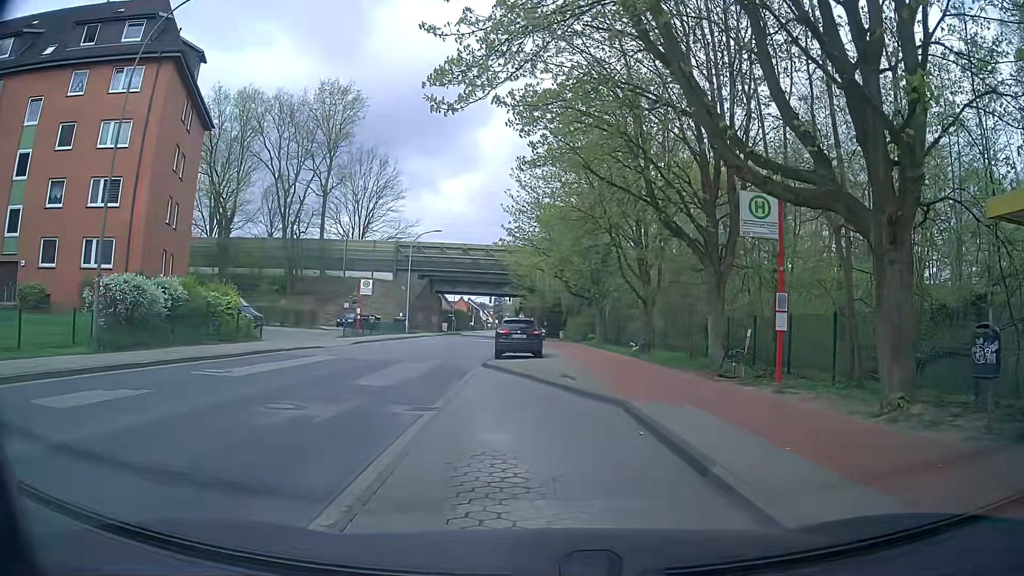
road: secondary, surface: asphalt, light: Day
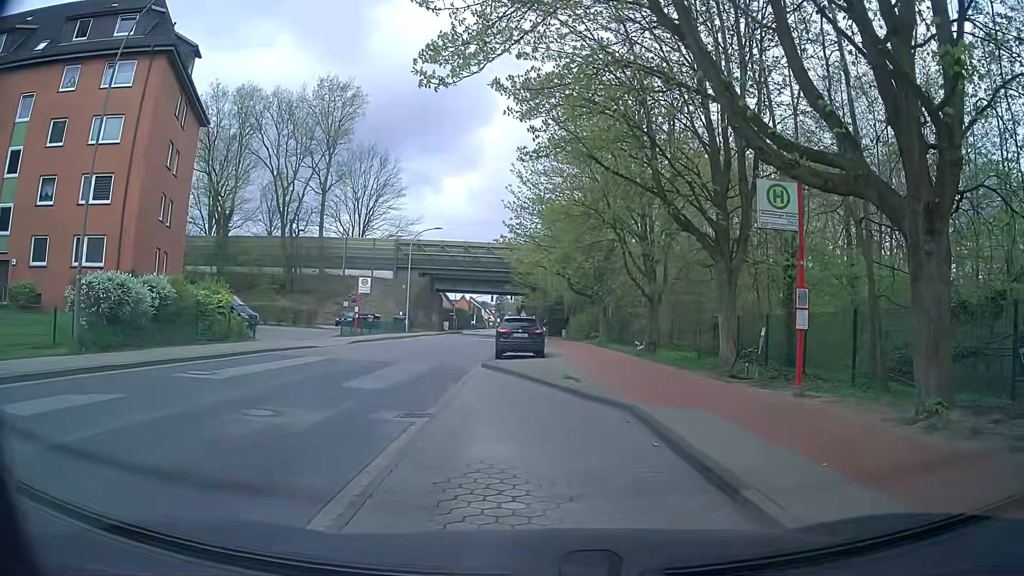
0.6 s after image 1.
(0.0, +0.8) m; +1°
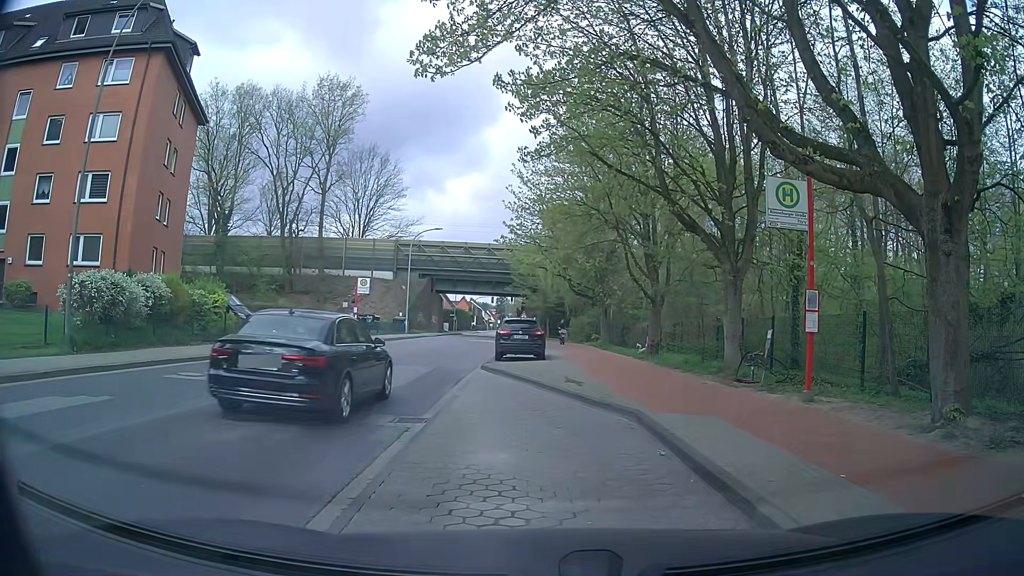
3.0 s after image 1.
(0.0, +0.4) m; 0°
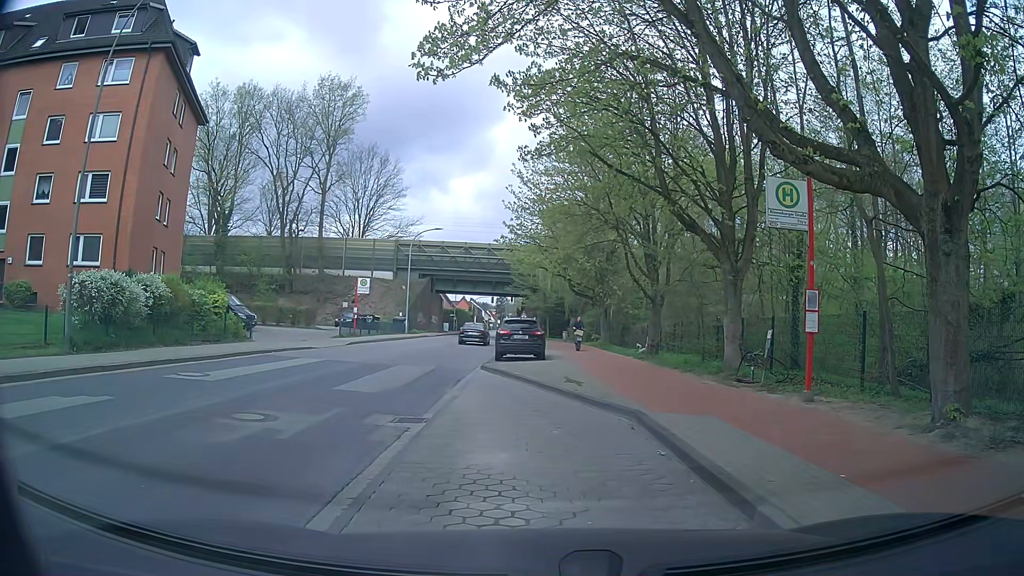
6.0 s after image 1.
(0.0, 0.0) m; 0°
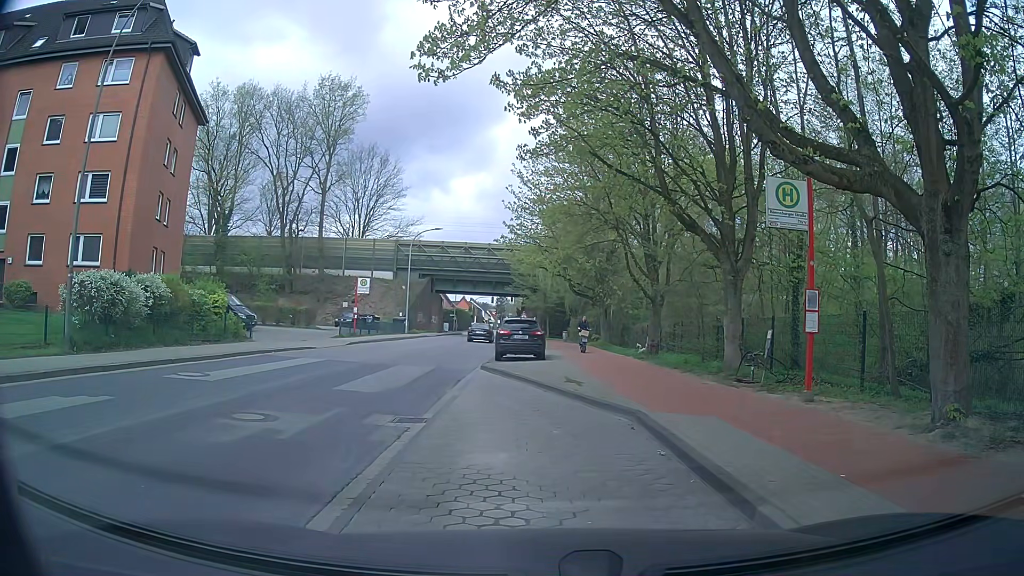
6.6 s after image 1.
(0.0, 0.0) m; 0°
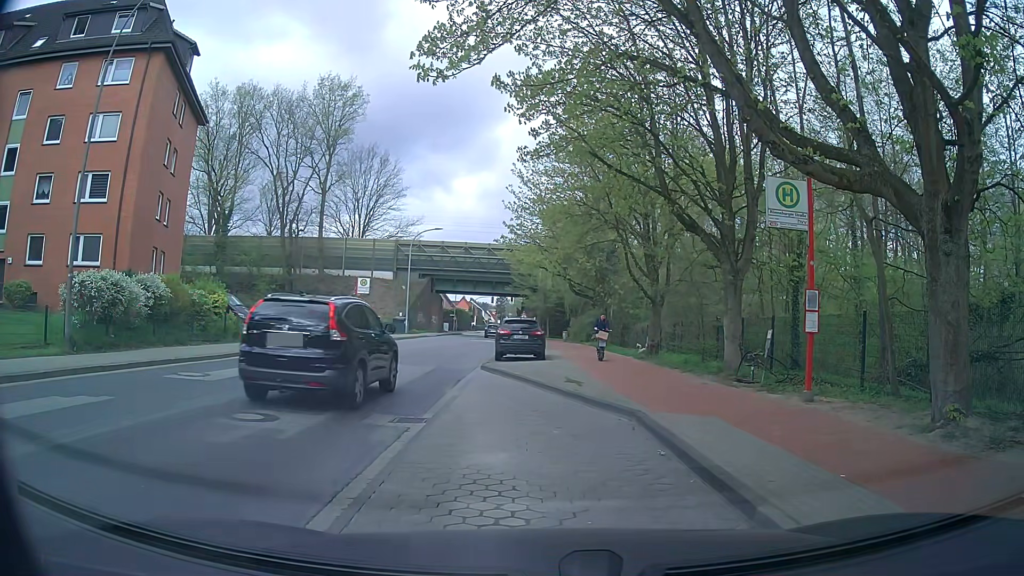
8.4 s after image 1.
(0.0, 0.0) m; 0°
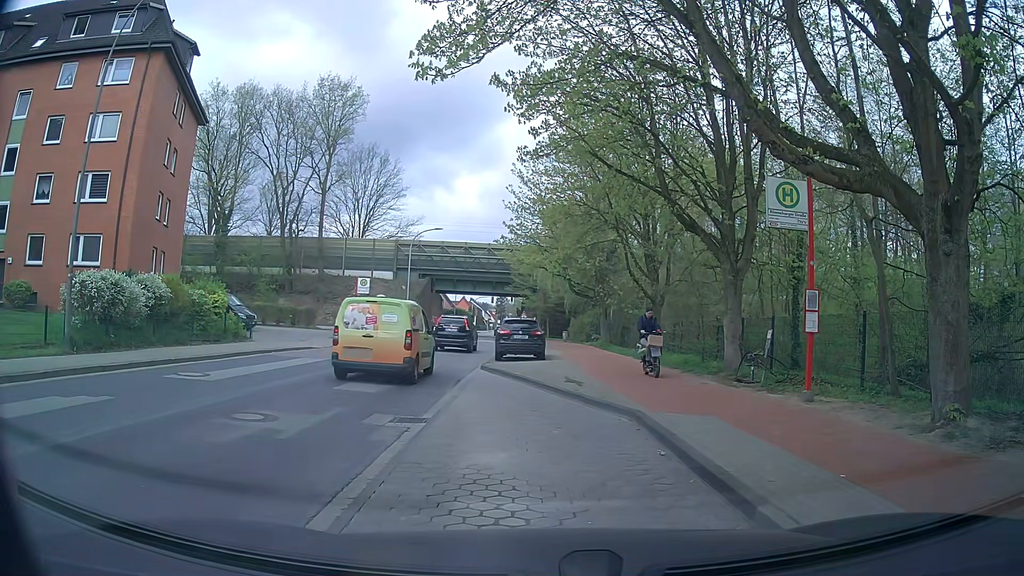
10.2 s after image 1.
(0.0, 0.0) m; 0°
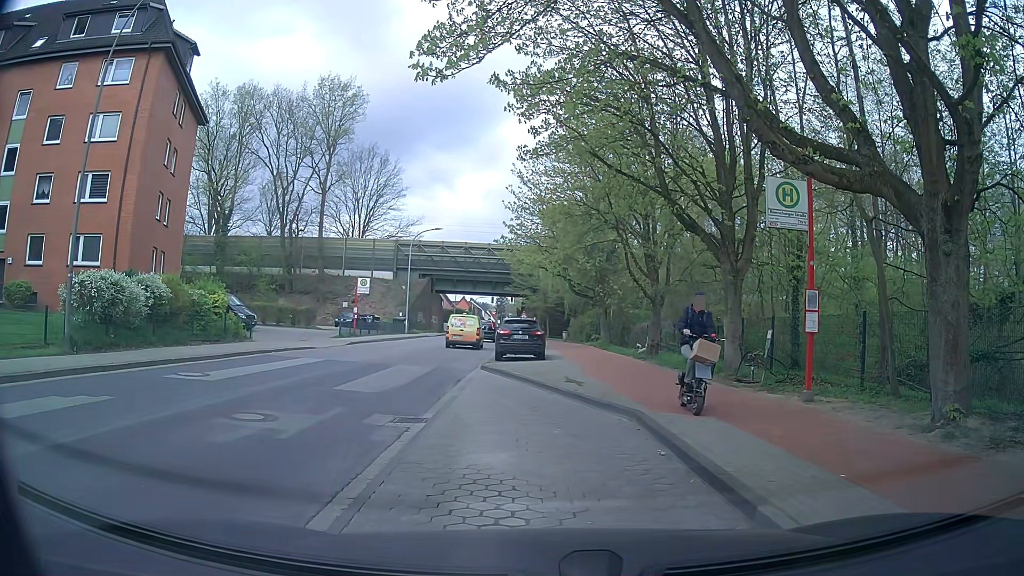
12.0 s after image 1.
(0.0, 0.0) m; 0°
